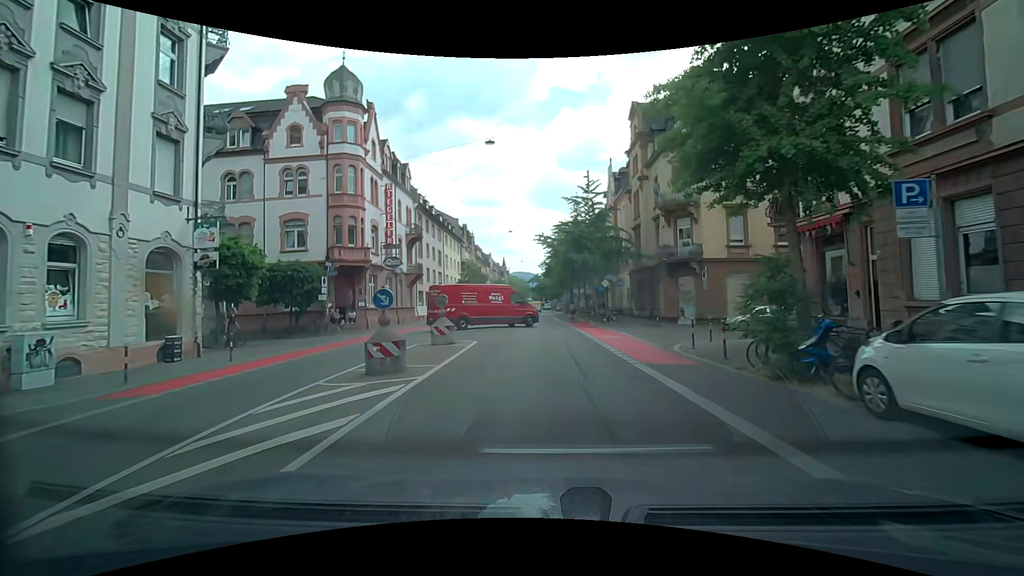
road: secondary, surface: asphalt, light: Day
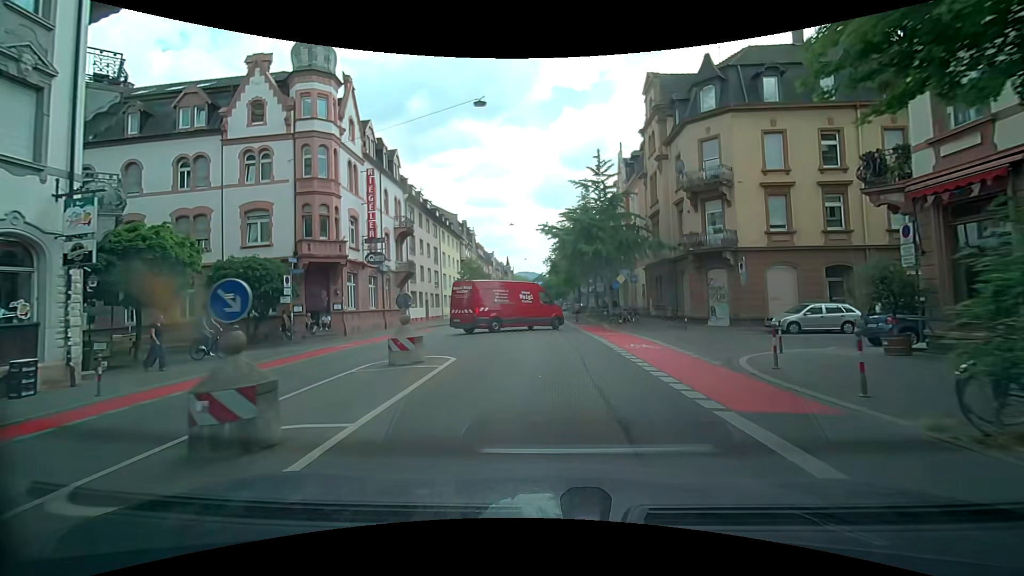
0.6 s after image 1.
(+0.1, +4.9) m; 0°
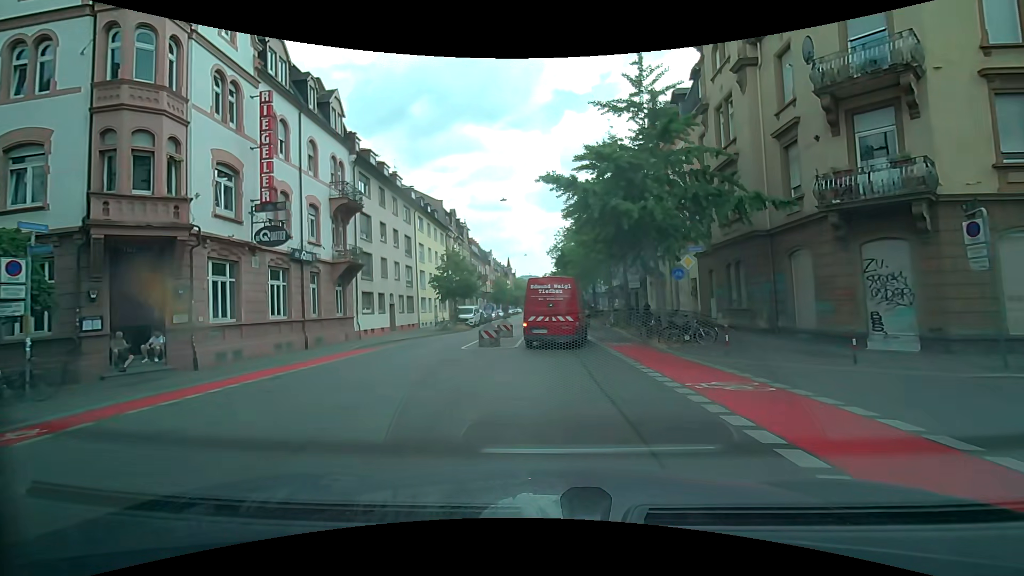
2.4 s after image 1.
(-0.1, +13.4) m; +1°
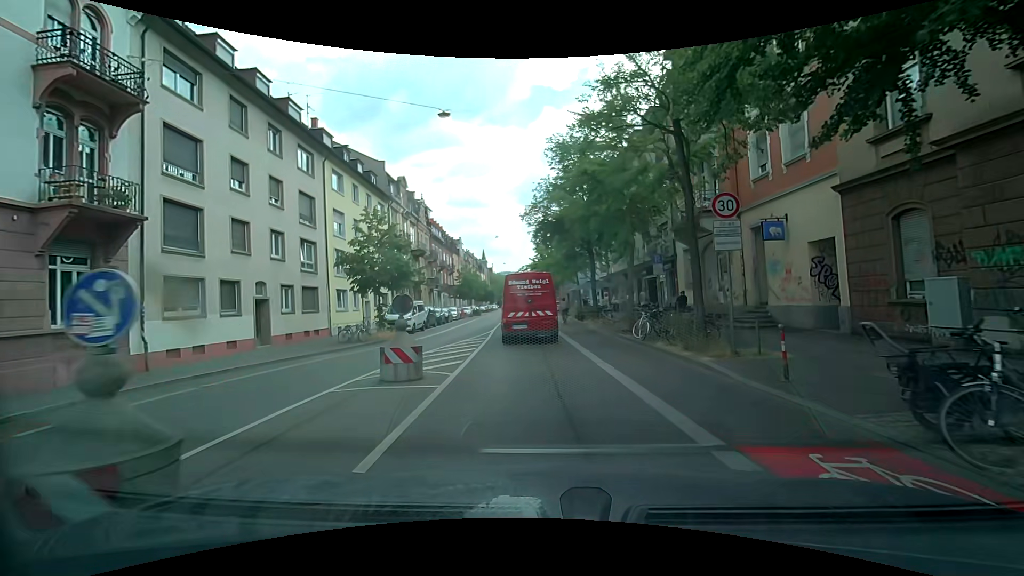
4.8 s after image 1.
(0.0, +15.8) m; +2°
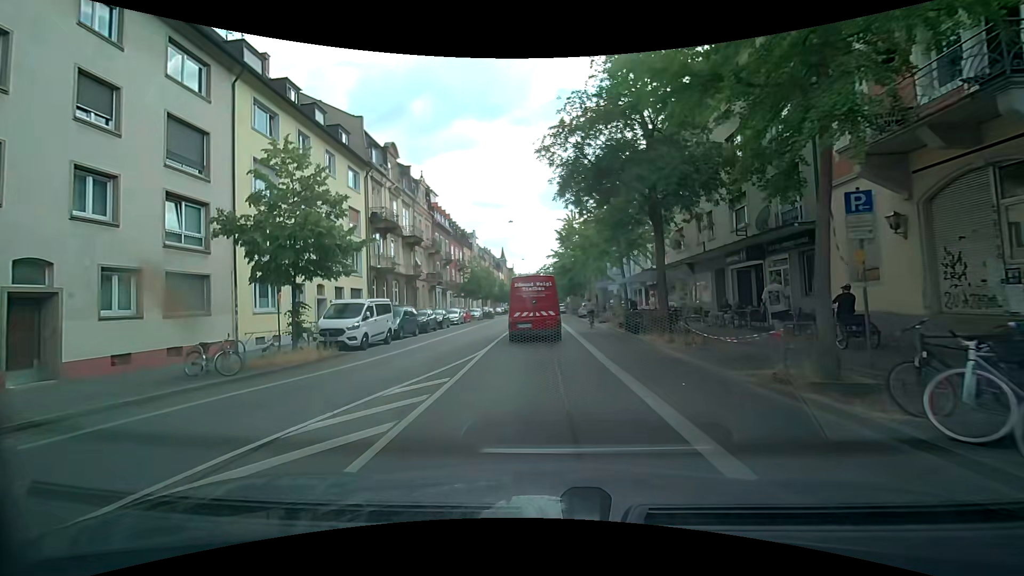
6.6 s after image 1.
(-0.3, +12.3) m; -3°
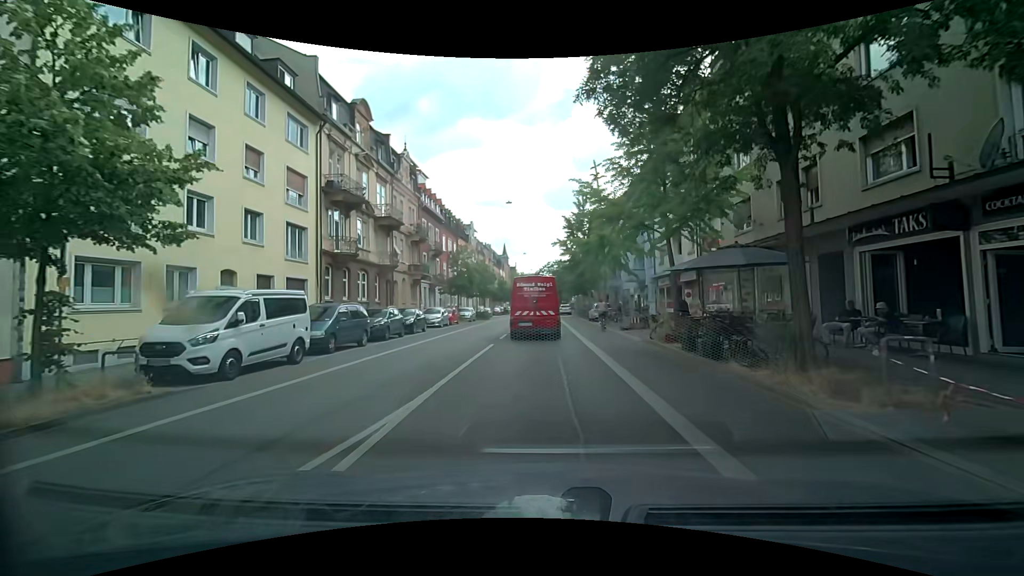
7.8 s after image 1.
(0.0, +8.9) m; 0°
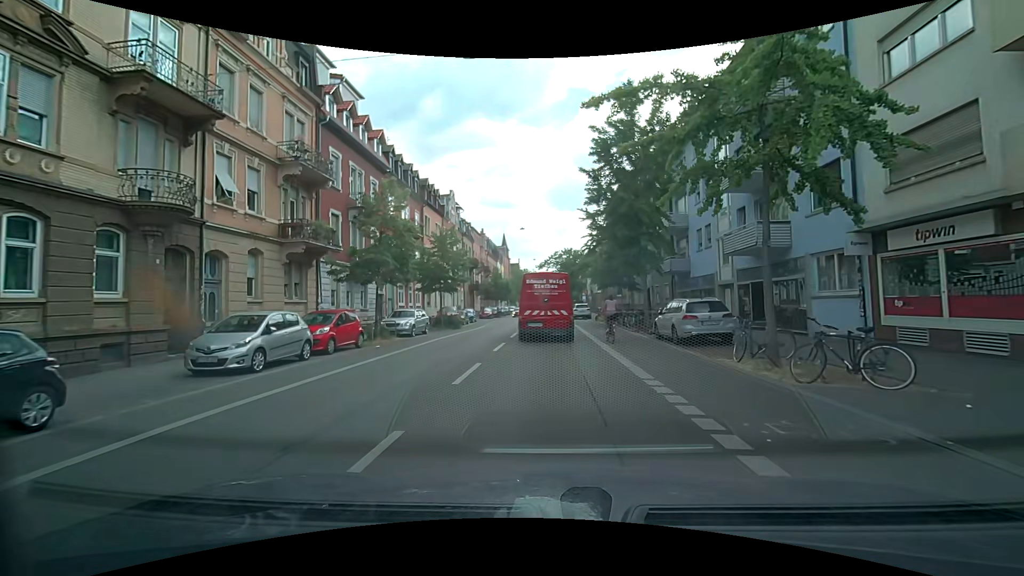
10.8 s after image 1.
(0.0, +24.0) m; 0°
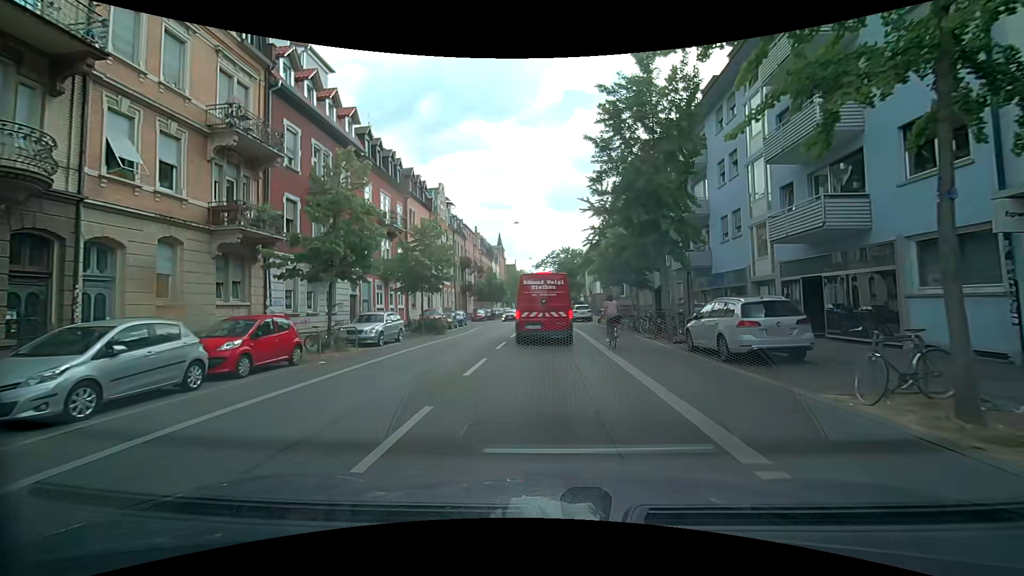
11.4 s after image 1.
(0.0, +4.6) m; 0°
(0, +10) (0, +20) (0, +30) (0, +40) (0, +50) (0, +60) (0, +70) (0, +80) (+1, +90) (+1, +100) m
